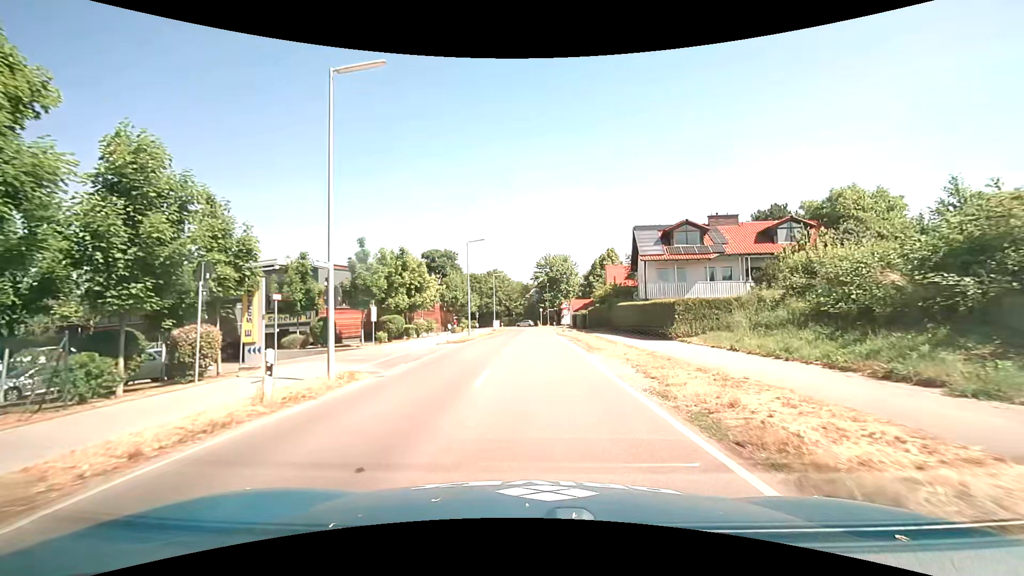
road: tertiary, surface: asphalt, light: Day
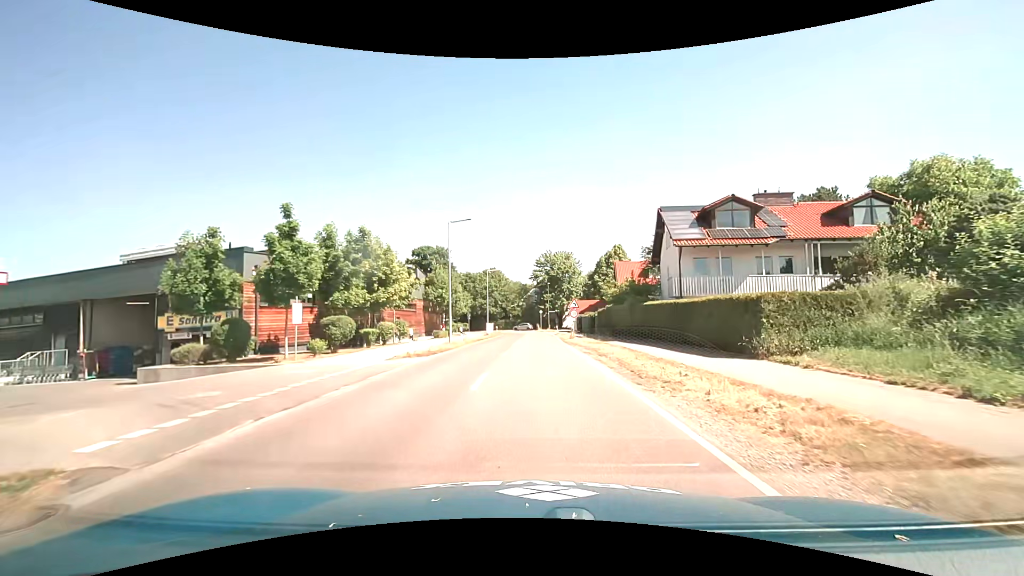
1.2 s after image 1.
(0.0, +9.5) m; 0°
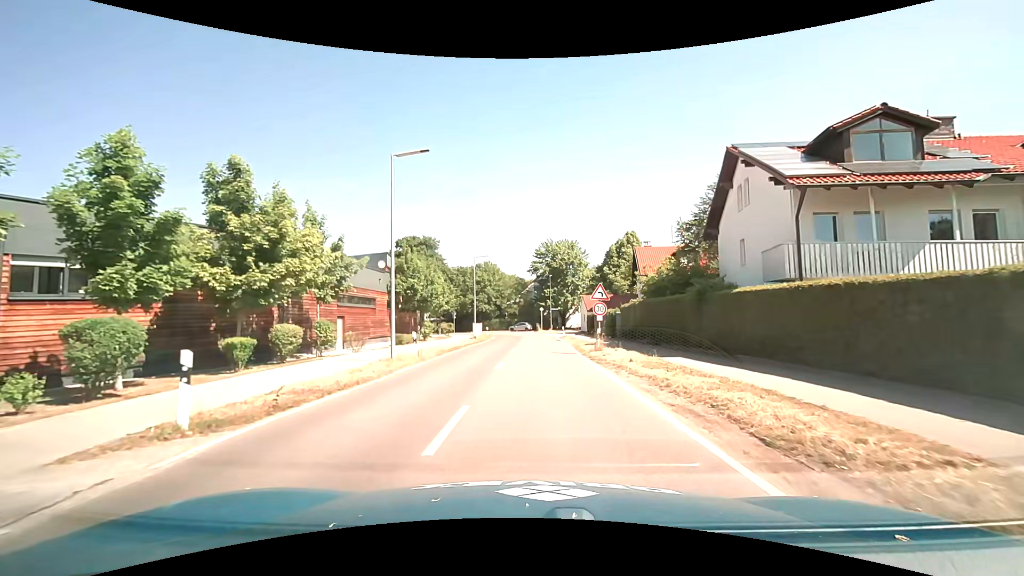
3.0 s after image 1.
(+0.2, +13.4) m; +1°
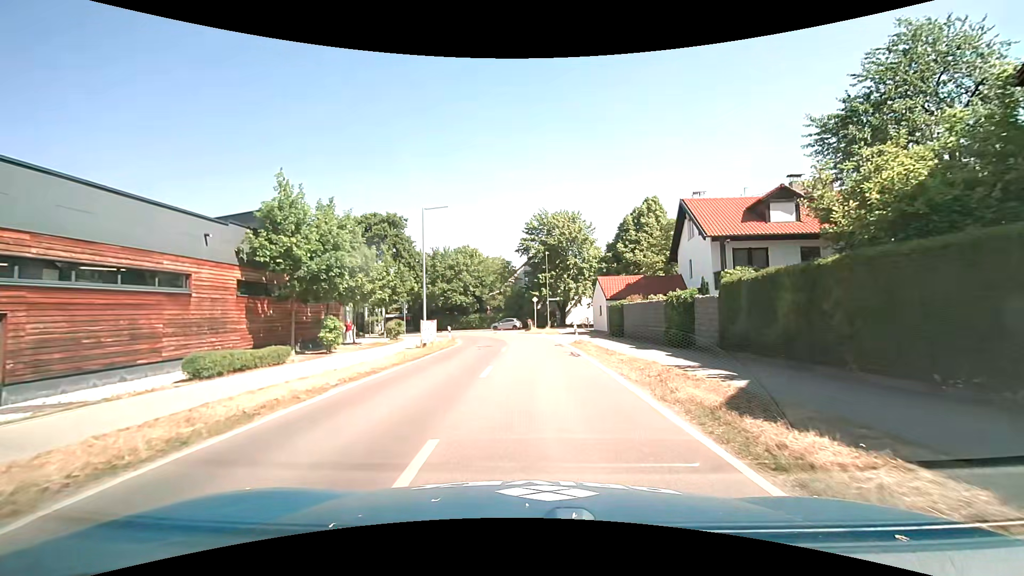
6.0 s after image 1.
(+0.1, +20.5) m; +1°
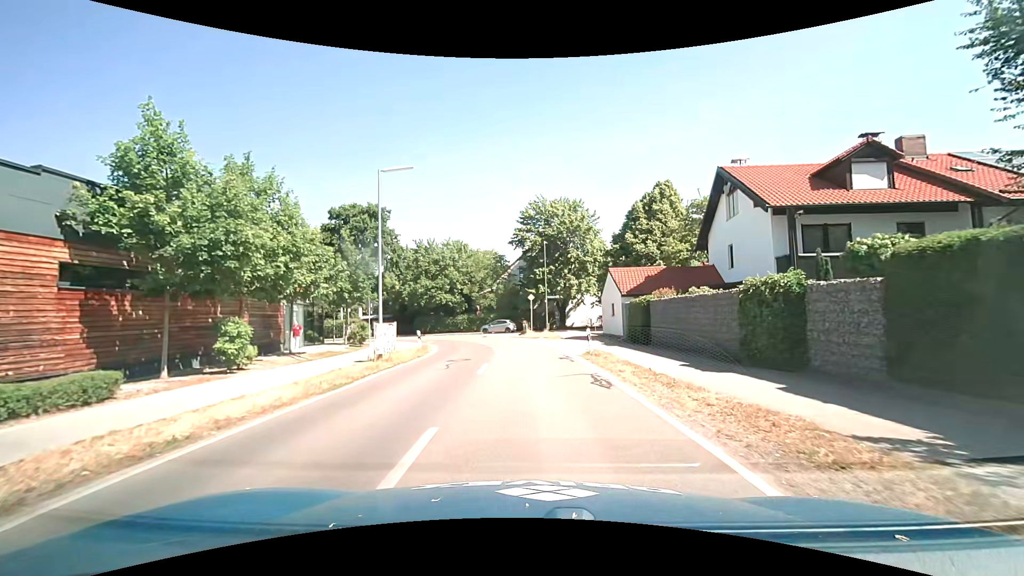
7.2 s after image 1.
(0.0, +8.0) m; +1°
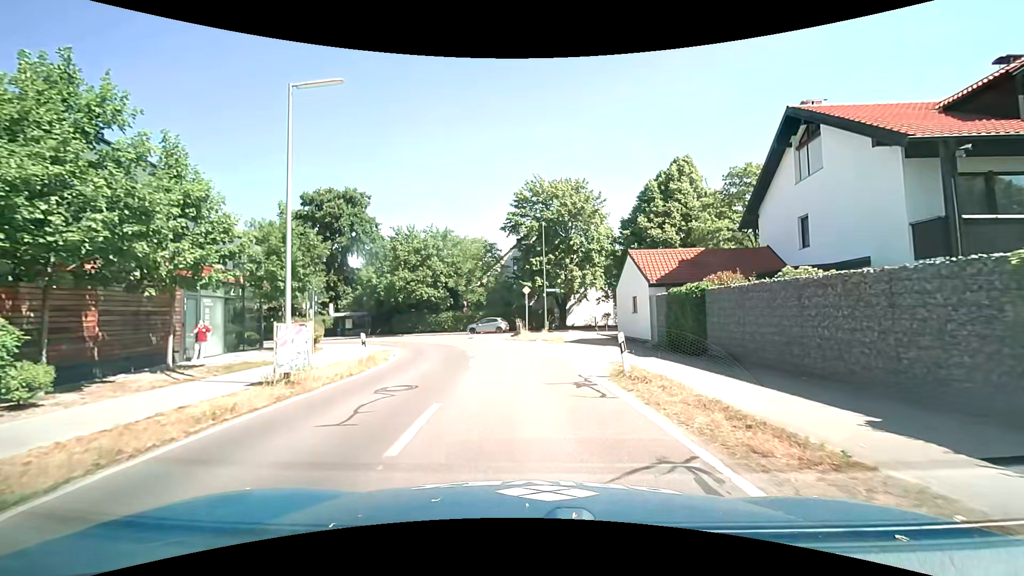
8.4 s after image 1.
(0.0, +7.9) m; 0°
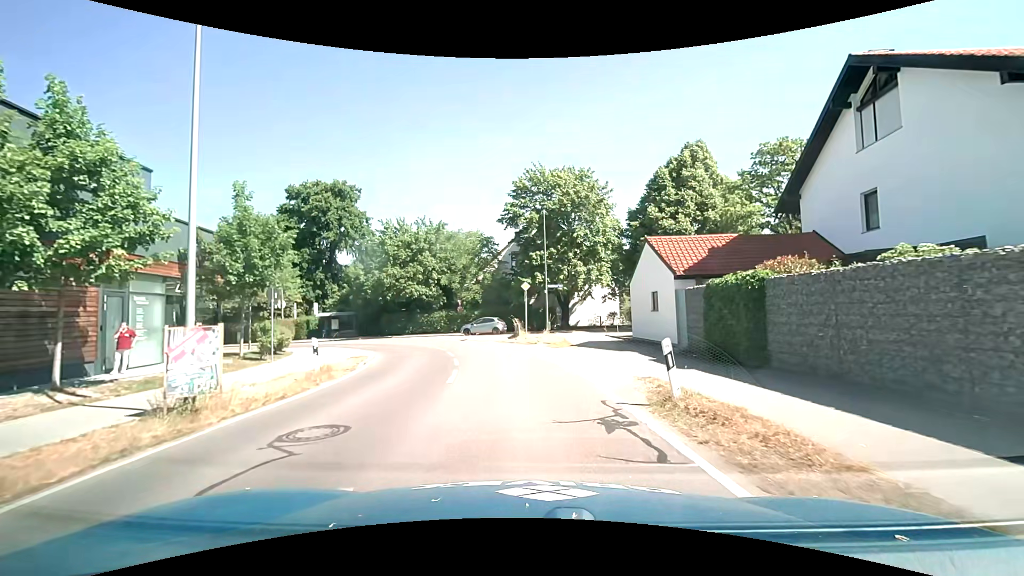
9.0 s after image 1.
(0.0, +3.9) m; +1°
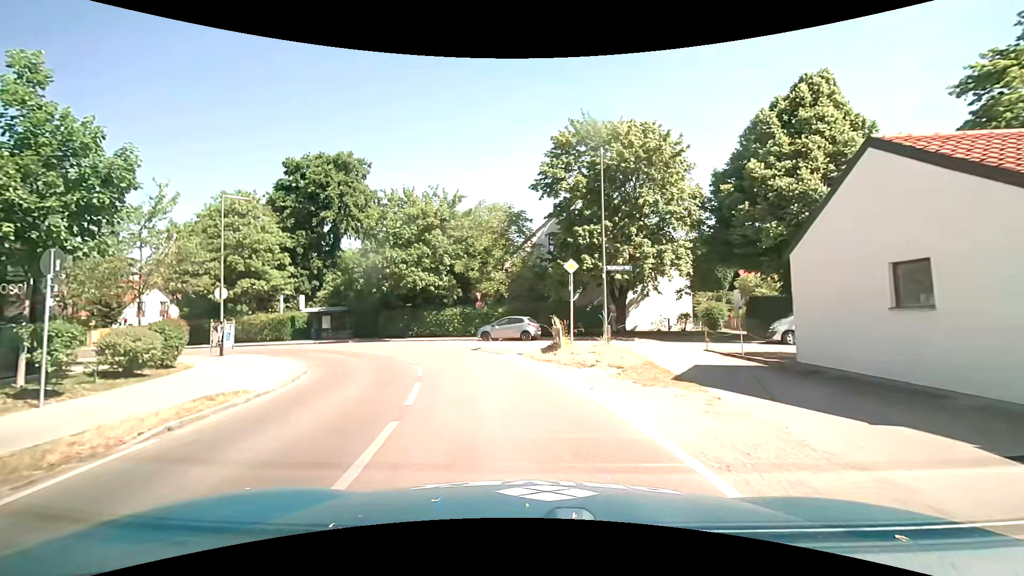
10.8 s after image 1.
(-0.4, +11.8) m; -5°
(-1, +10) (-3, +20) (-7, +29) (-15, +35) (-24, +39) (-33, +43) (-42, +48) (-51, +52) (-60, +57) (-68, +62) m
